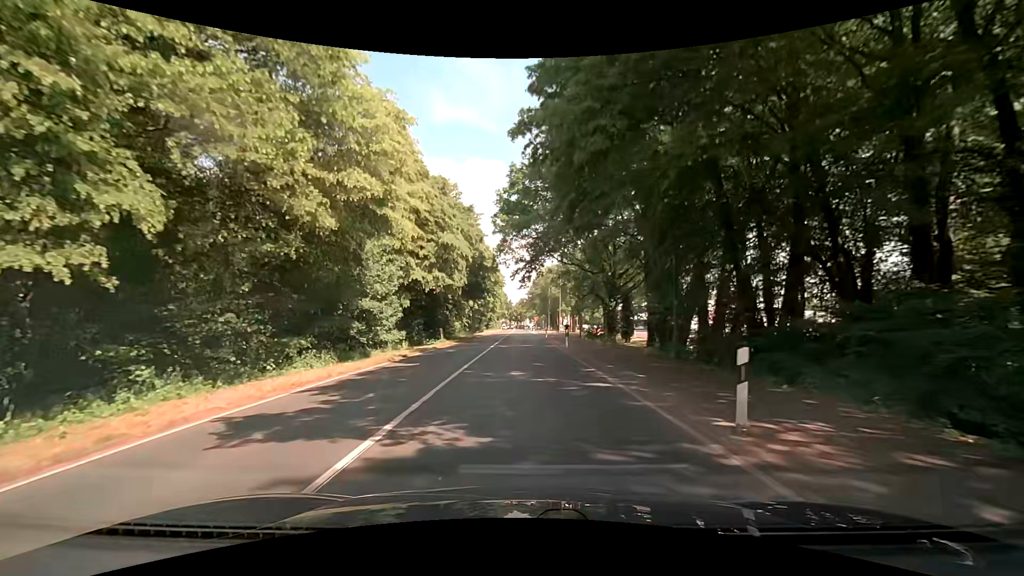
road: secondary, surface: asphalt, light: Day
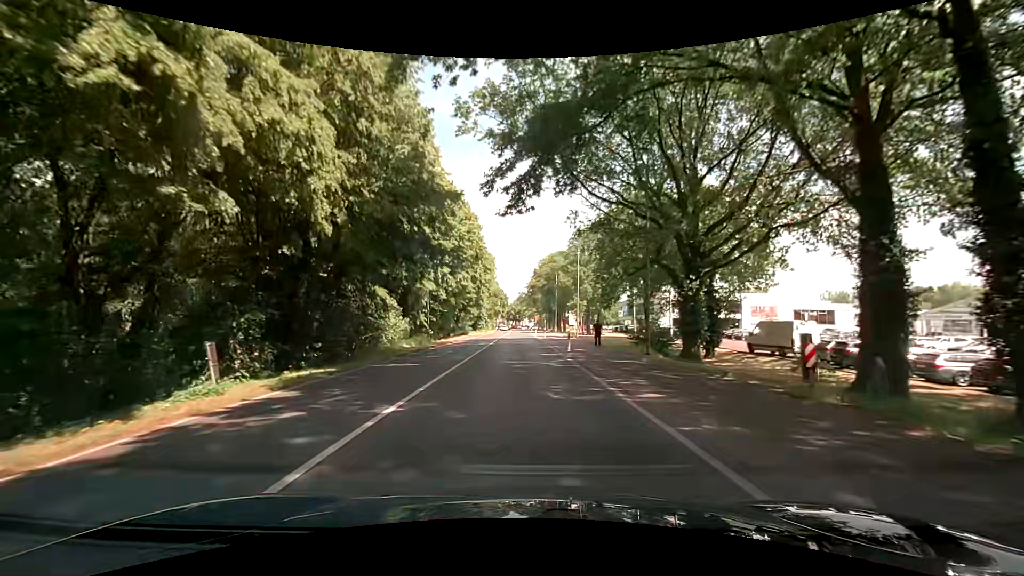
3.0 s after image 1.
(+0.3, +30.2) m; +2°
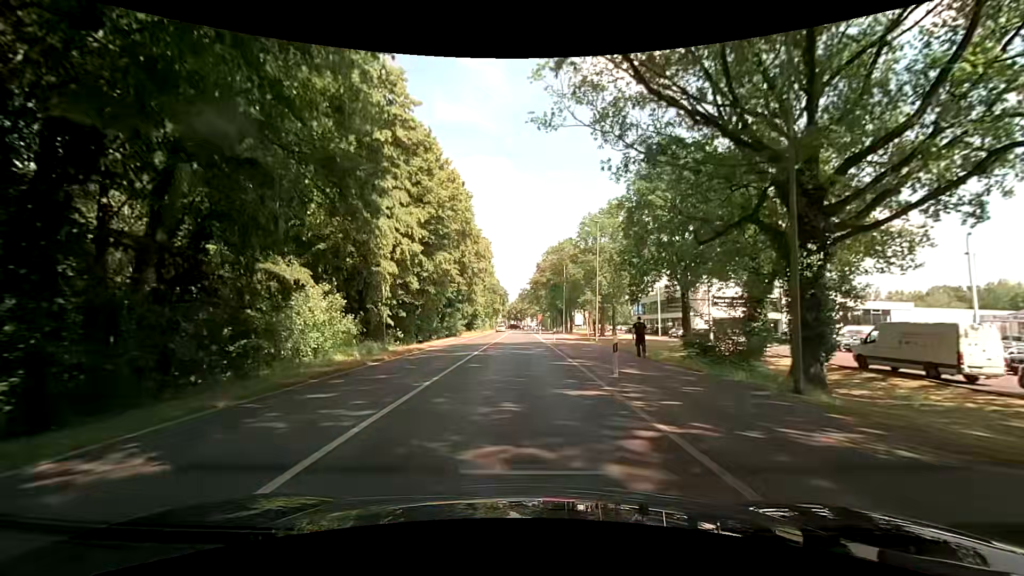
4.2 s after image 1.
(-0.2, +13.0) m; -2°
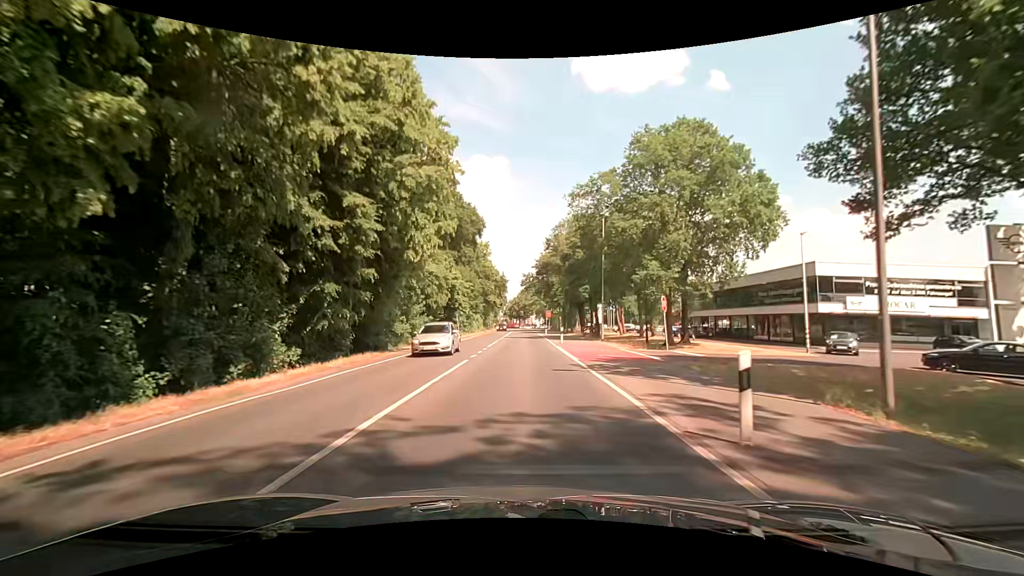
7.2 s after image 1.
(-0.1, +32.7) m; -1°
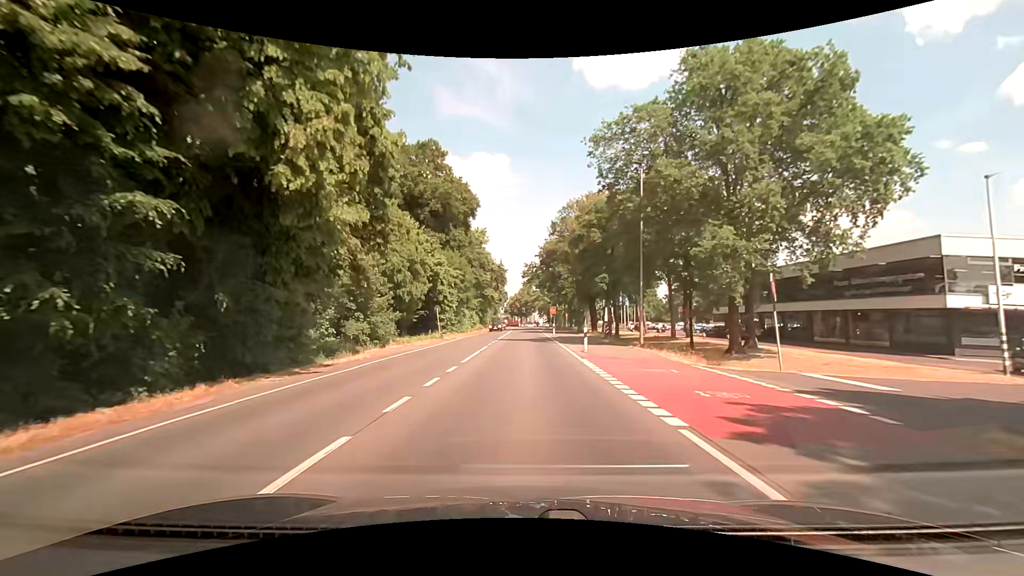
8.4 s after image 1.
(+0.2, +12.7) m; +1°
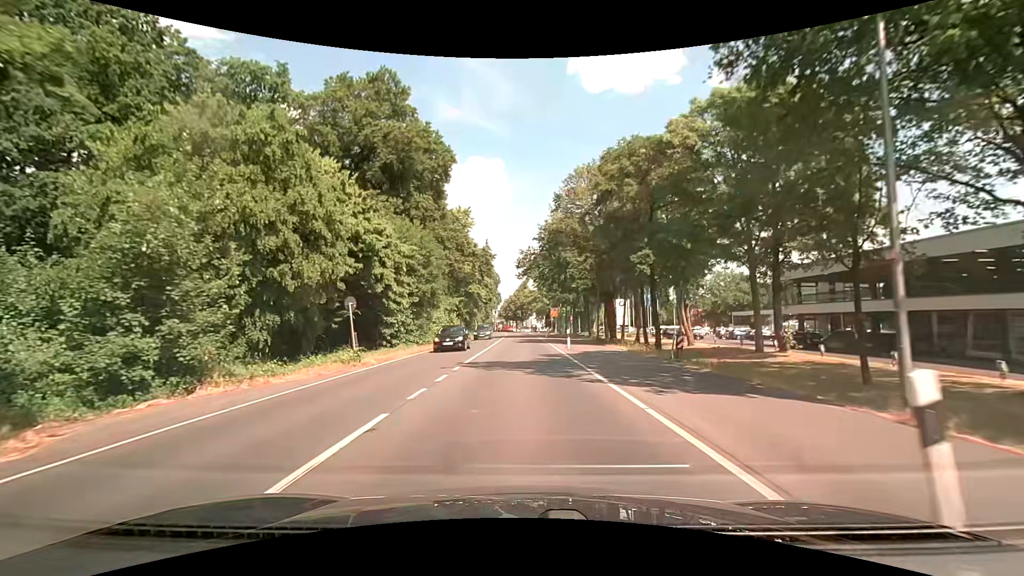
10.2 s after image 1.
(0.0, +19.1) m; 0°
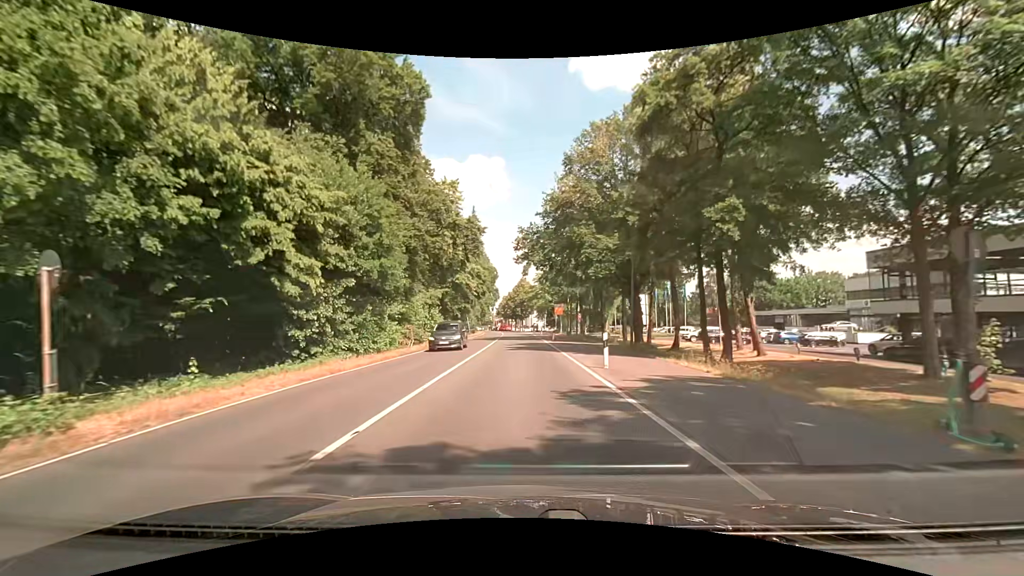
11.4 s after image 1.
(+0.1, +13.1) m; +1°
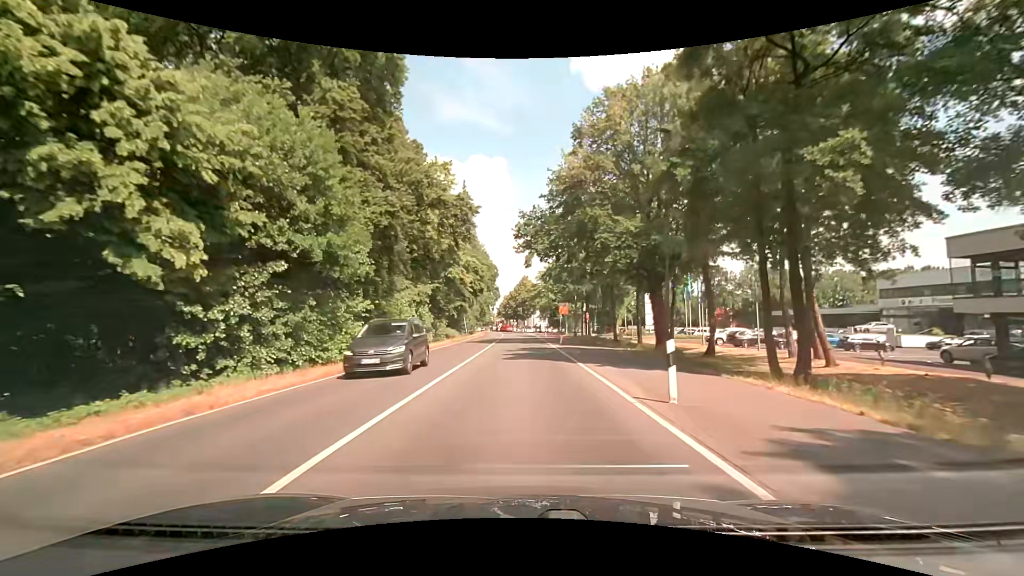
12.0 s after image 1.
(0.0, +6.7) m; -1°
(0, +10) (0, +20) (0, +30) (0, +40) (-1, +50) (-1, +60) (-1, +70) (-1, +80) (-2, +90) (-2, +100) m
